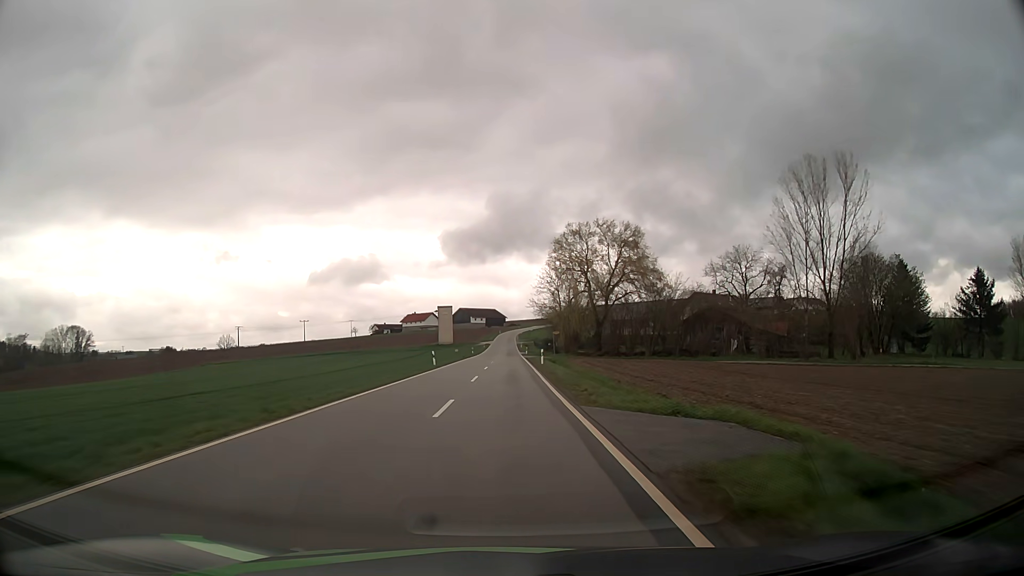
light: Day
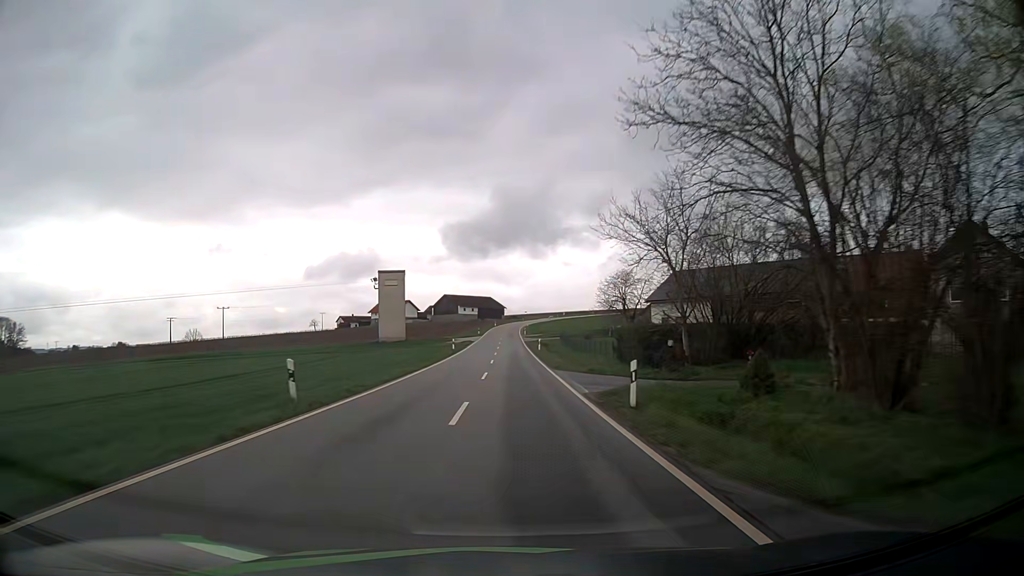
(0.0, +75.0) m; 0°
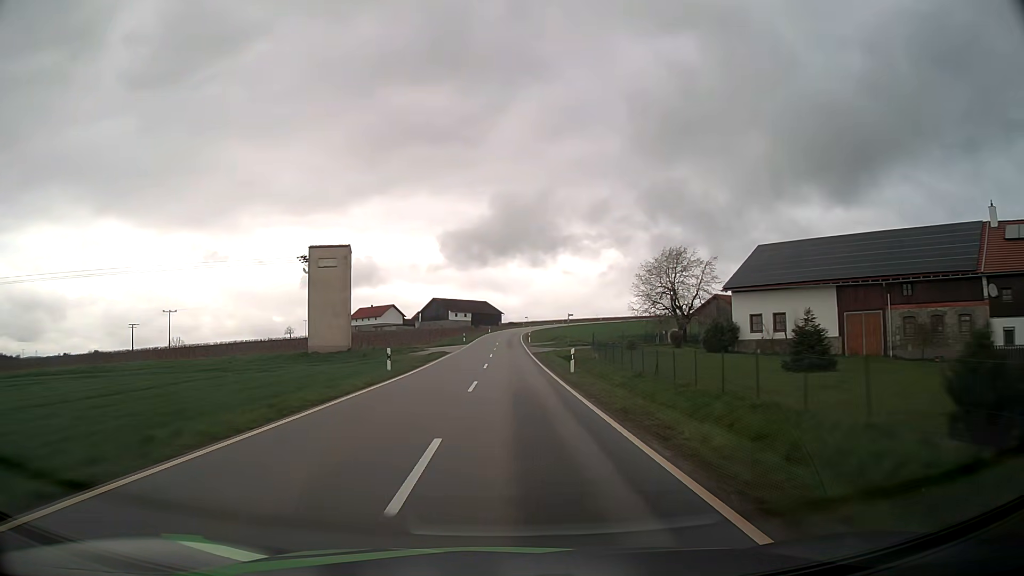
(+0.1, +30.1) m; 0°
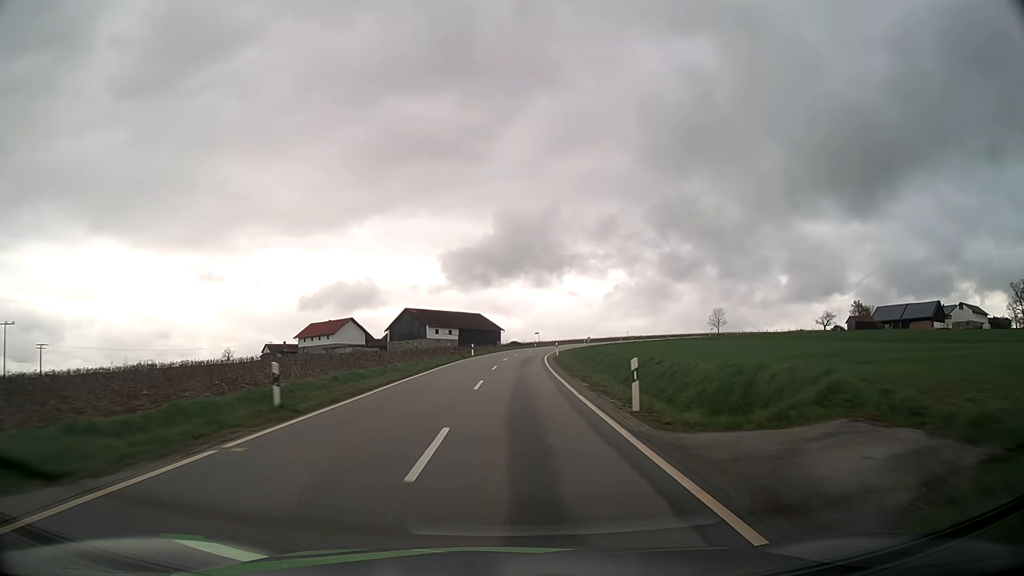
(-0.1, +59.8) m; 0°
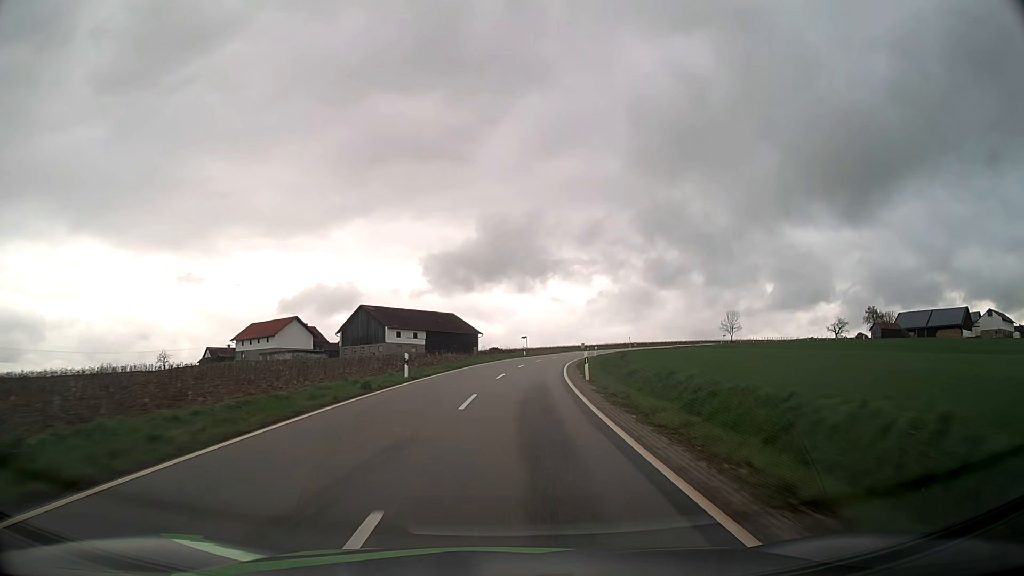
(+0.3, +29.5) m; +1°
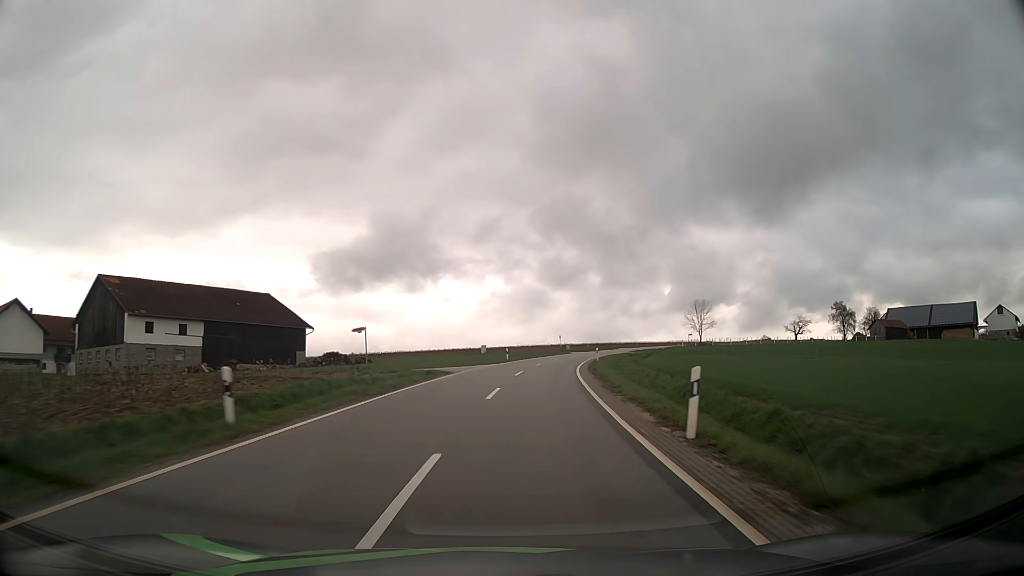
(+4.5, +57.8) m; +10°
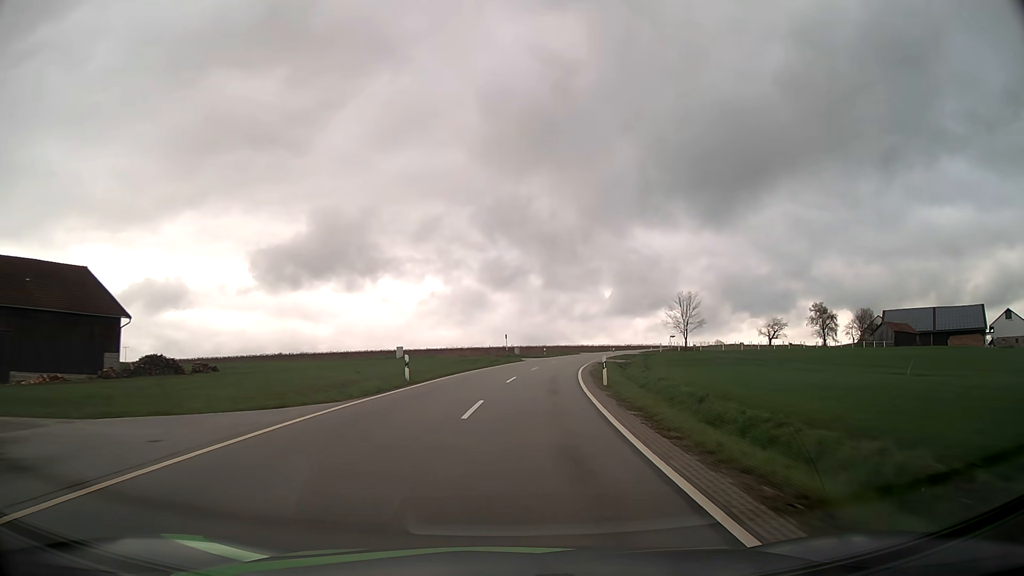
(+1.4, +28.6) m; +5°
(0, +10) (+1, +20) (+1, +30) (+3, +40) (+4, +50) (+6, +60) (+8, +69) (+11, +79) (+14, +89) (+17, +98) m
